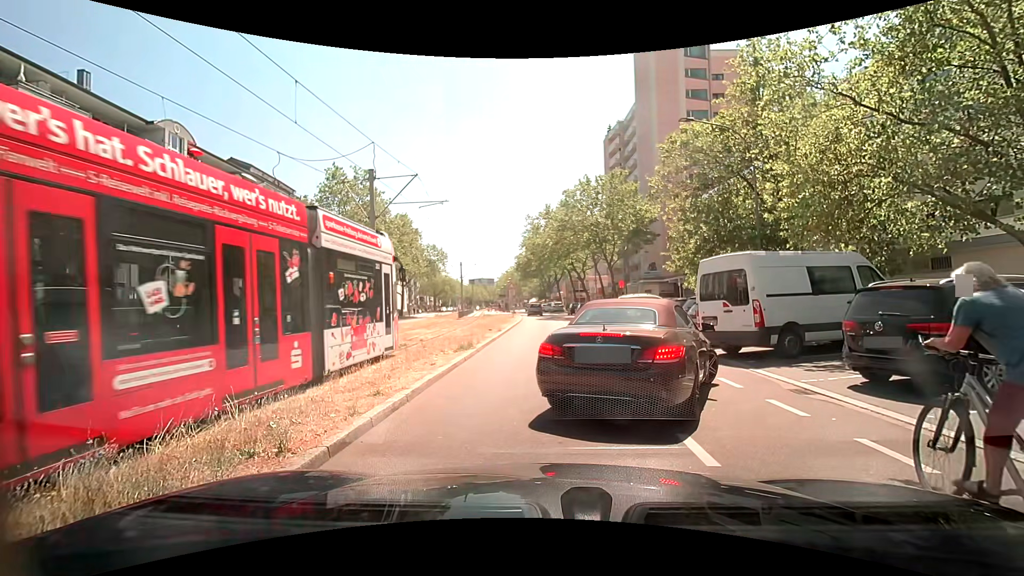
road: tertiary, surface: asphalt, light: Day
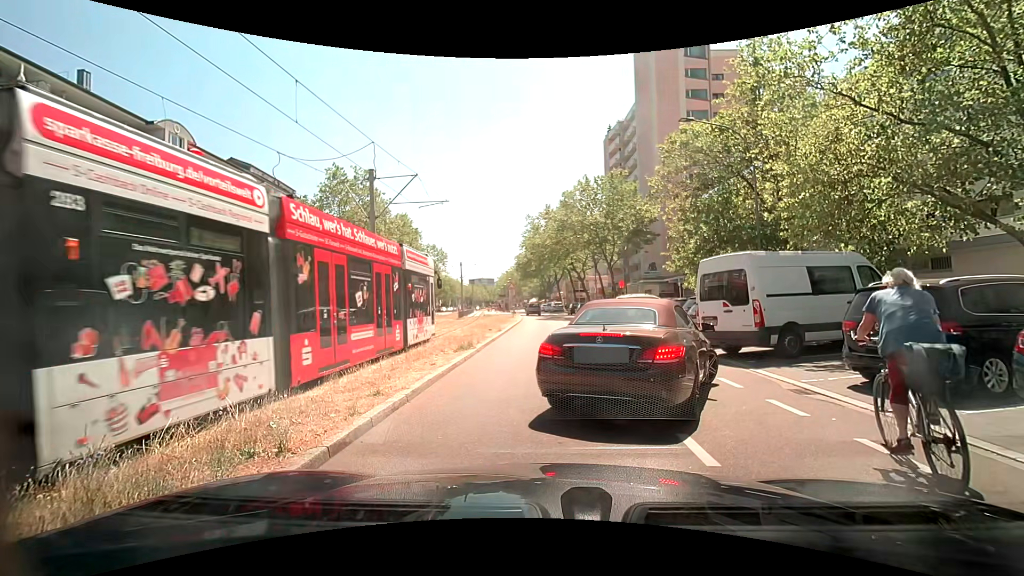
(0.0, 0.0) m; 0°
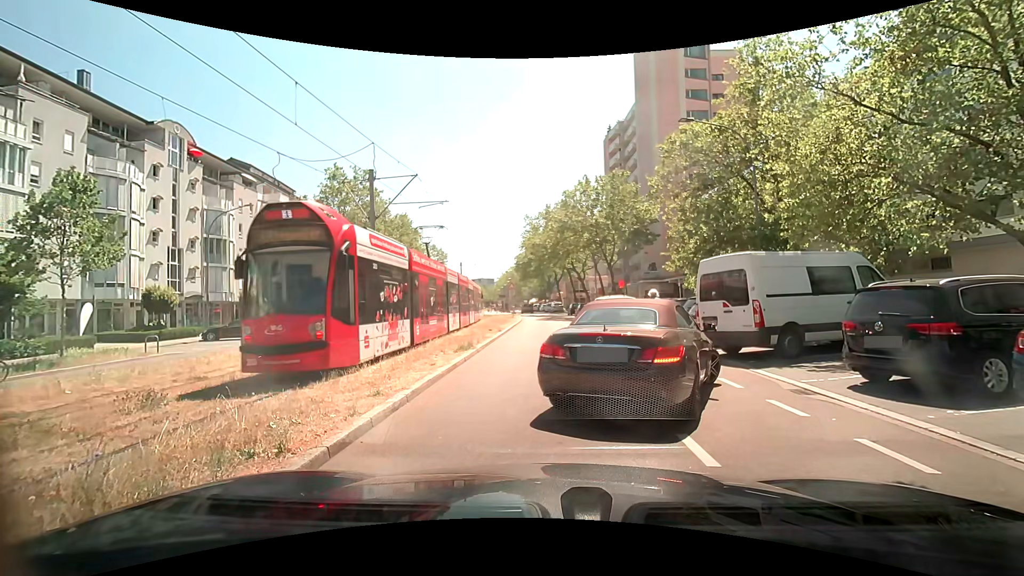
(0.0, 0.0) m; 0°
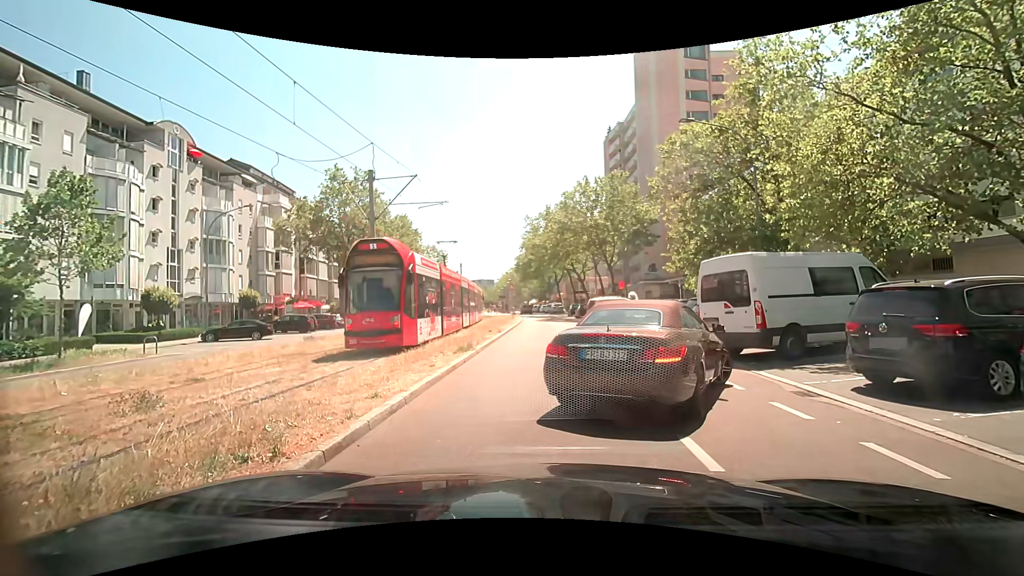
(0.0, +0.1) m; 0°
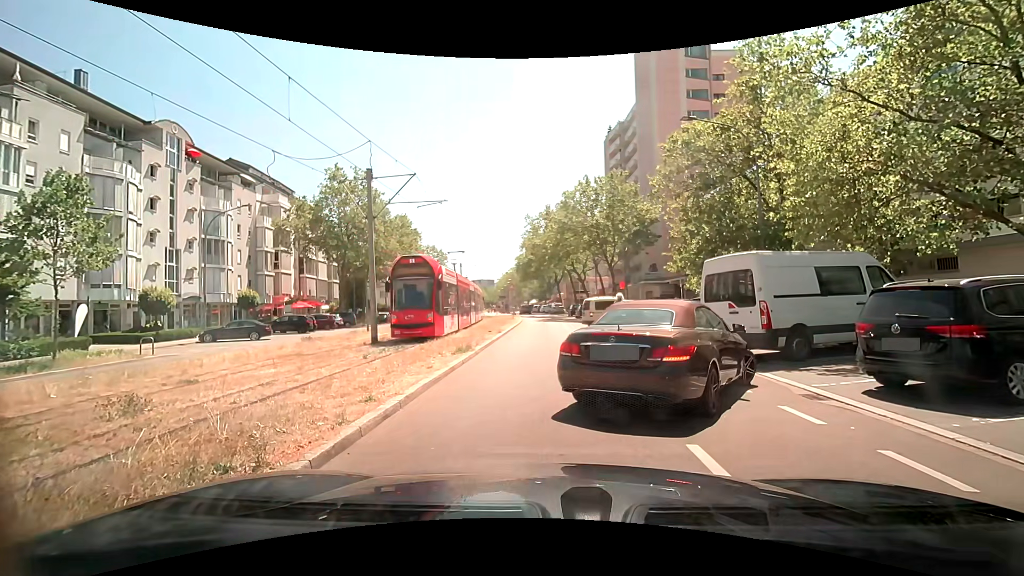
(0.0, +0.3) m; 0°
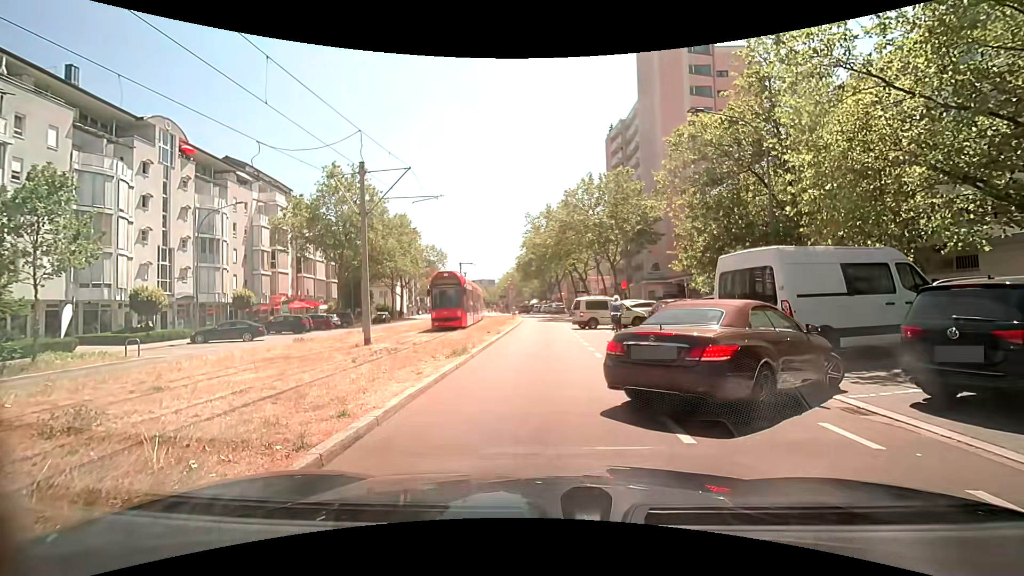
(0.0, +1.0) m; 0°
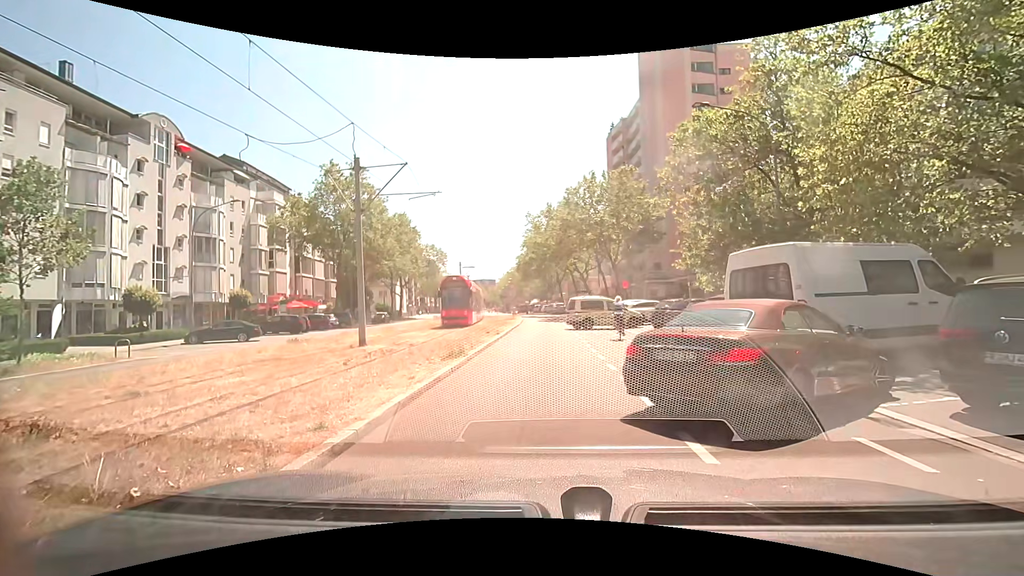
(0.0, +0.6) m; 0°
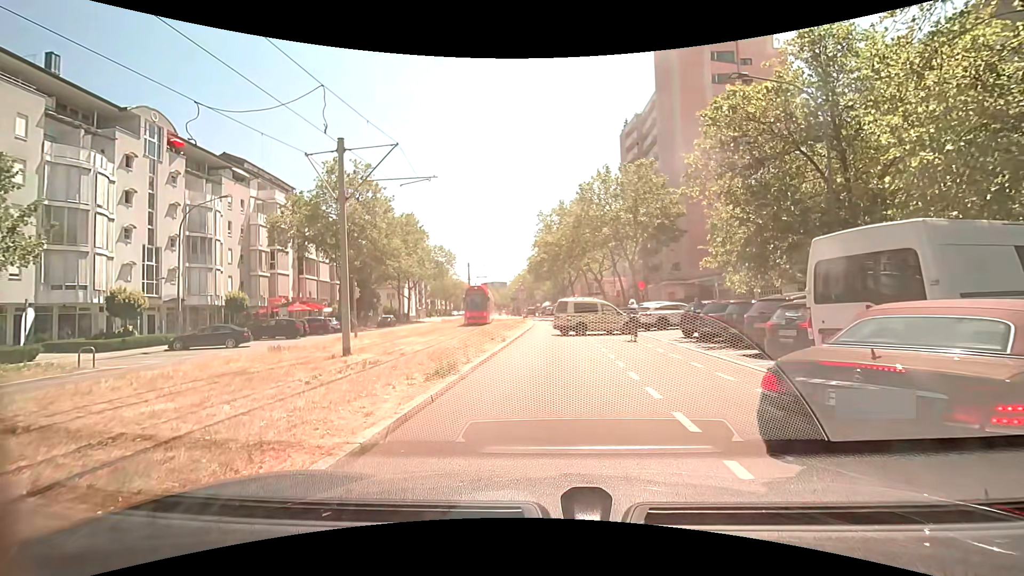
(0.0, +3.0) m; -3°
